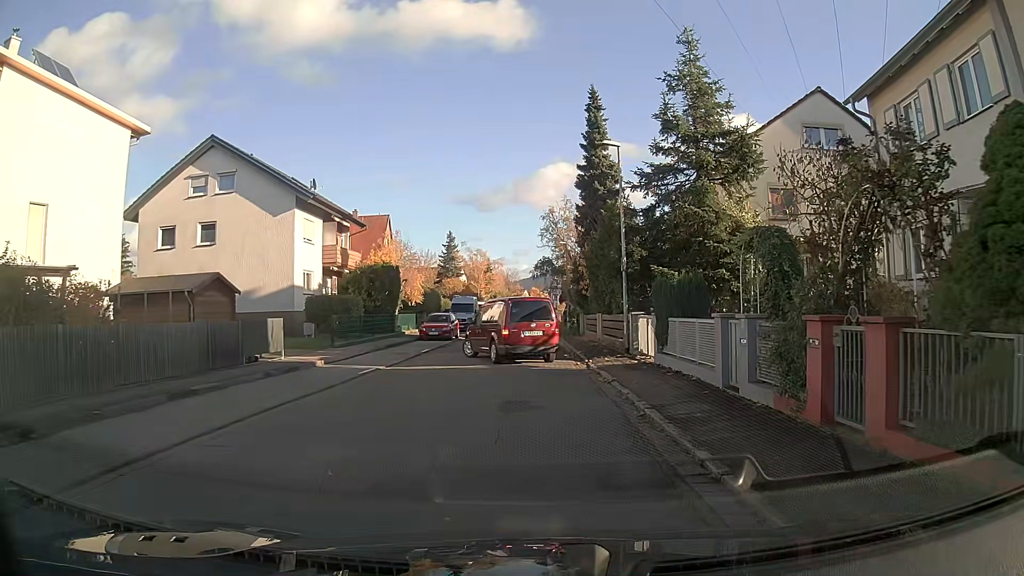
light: Day
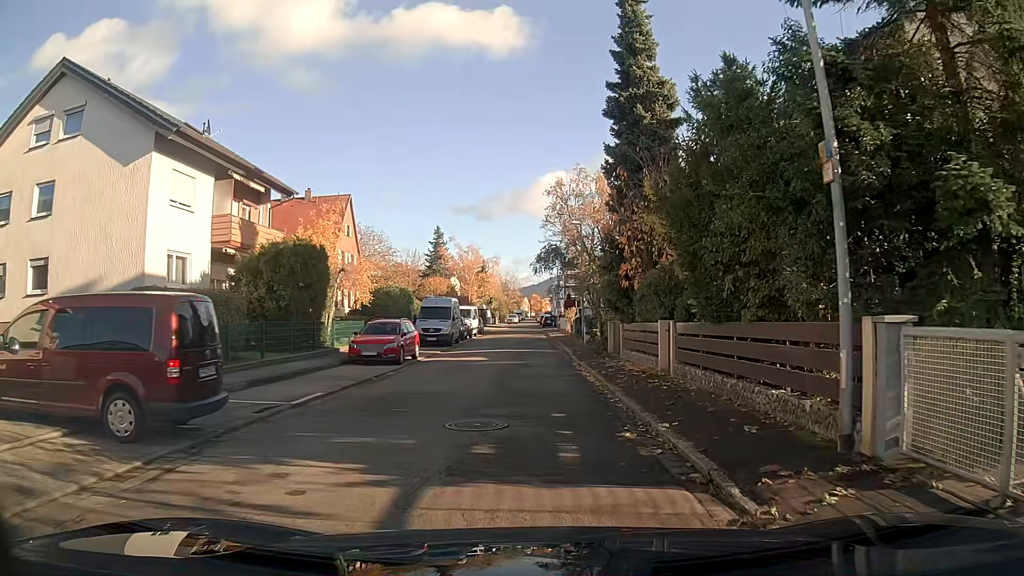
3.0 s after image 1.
(0.0, +14.4) m; 0°
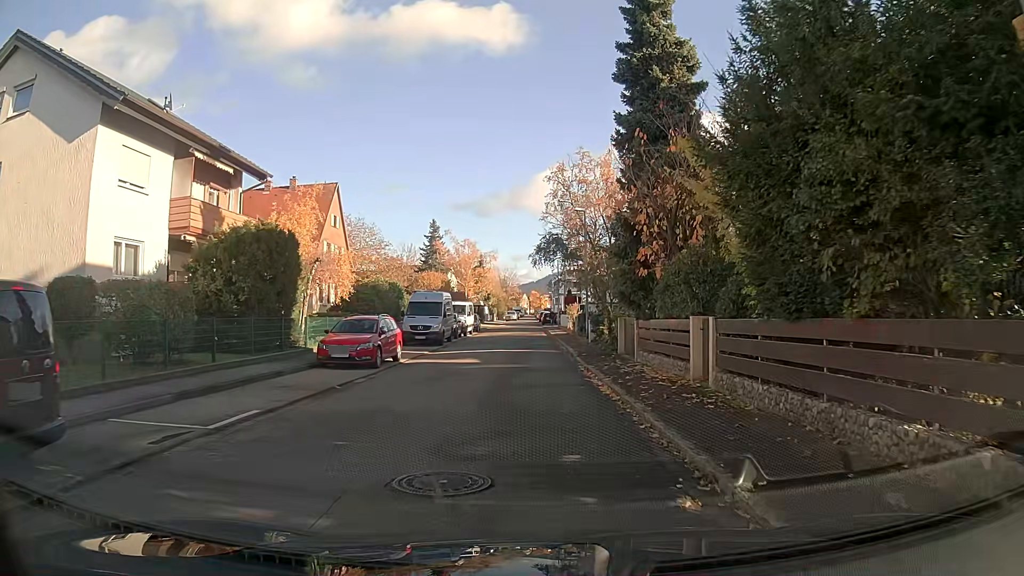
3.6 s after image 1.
(0.0, +3.3) m; 0°
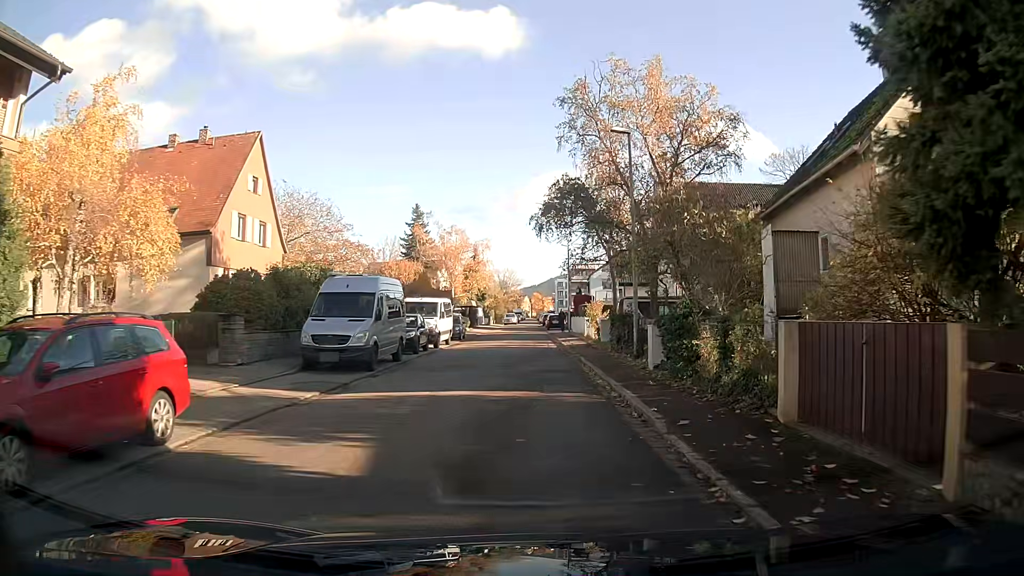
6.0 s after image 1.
(0.0, +14.7) m; 0°
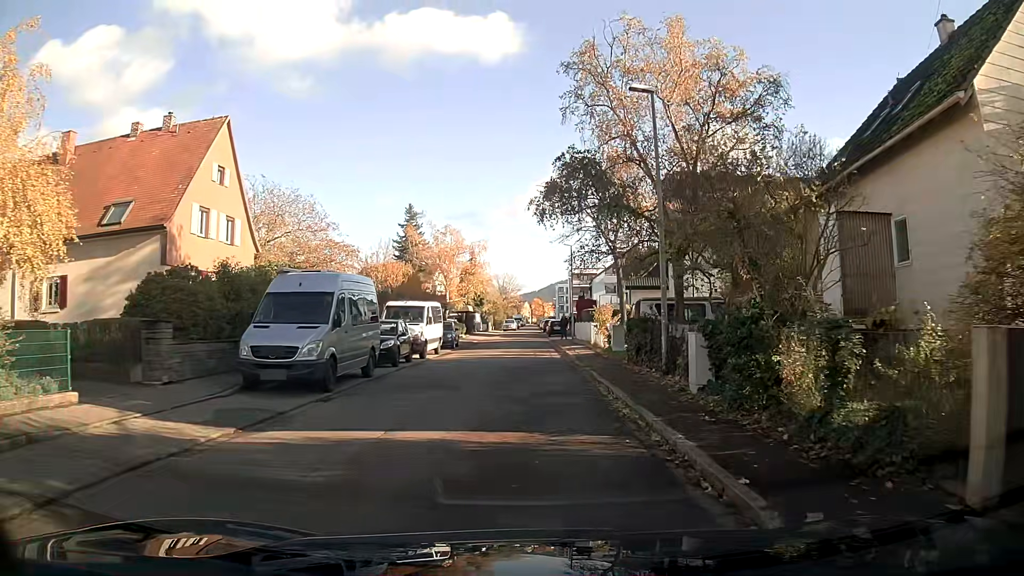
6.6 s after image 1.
(0.0, +3.9) m; 0°
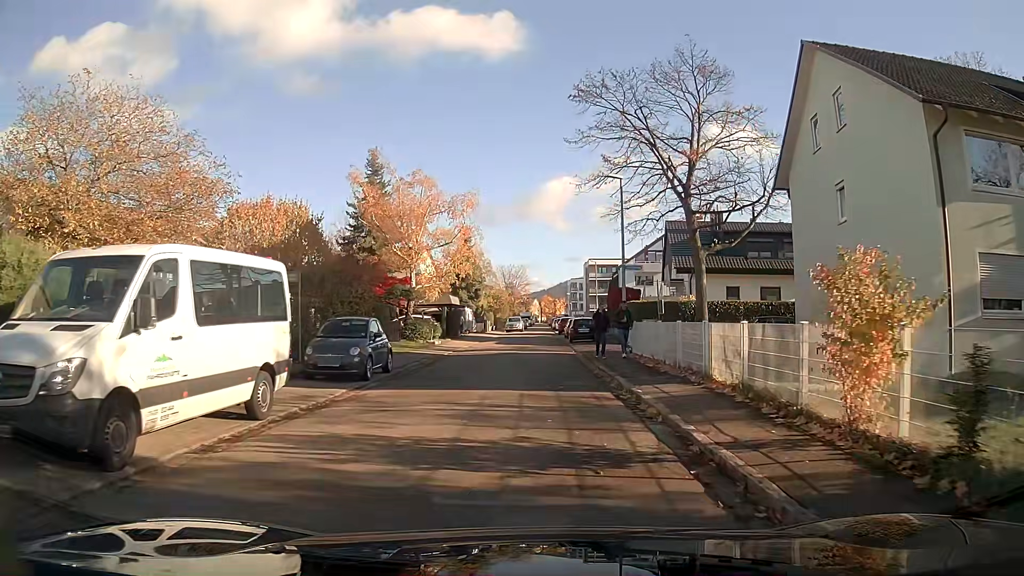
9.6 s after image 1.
(+0.1, +21.0) m; 0°
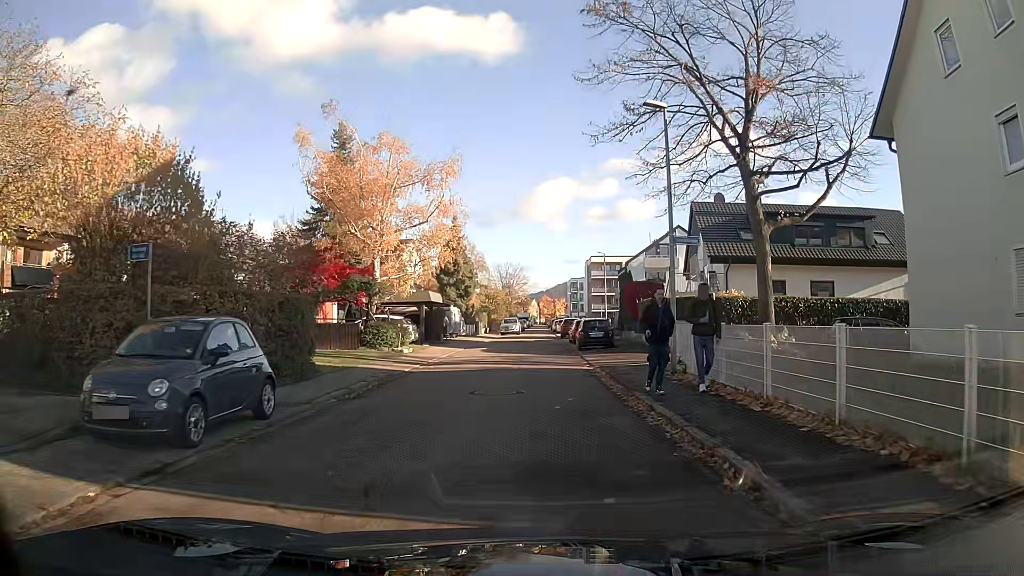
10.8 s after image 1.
(0.0, +8.4) m; 0°
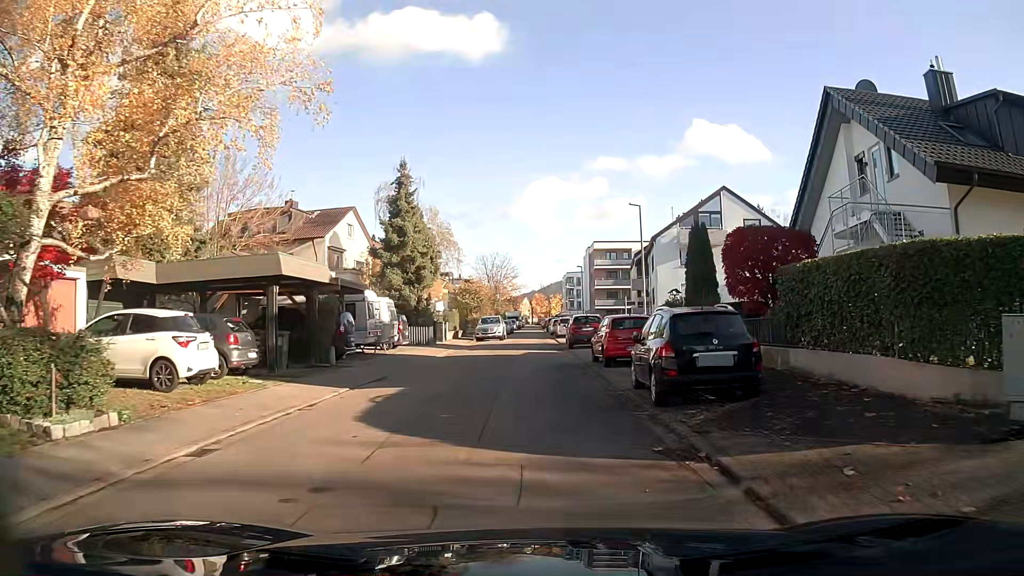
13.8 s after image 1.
(+0.2, +20.7) m; 0°
(0, +10) (0, +20) (0, +30) (0, +40) (0, +50) (+1, +60) (+1, +70) (+1, +80) (+1, +90) (+1, +100) m
